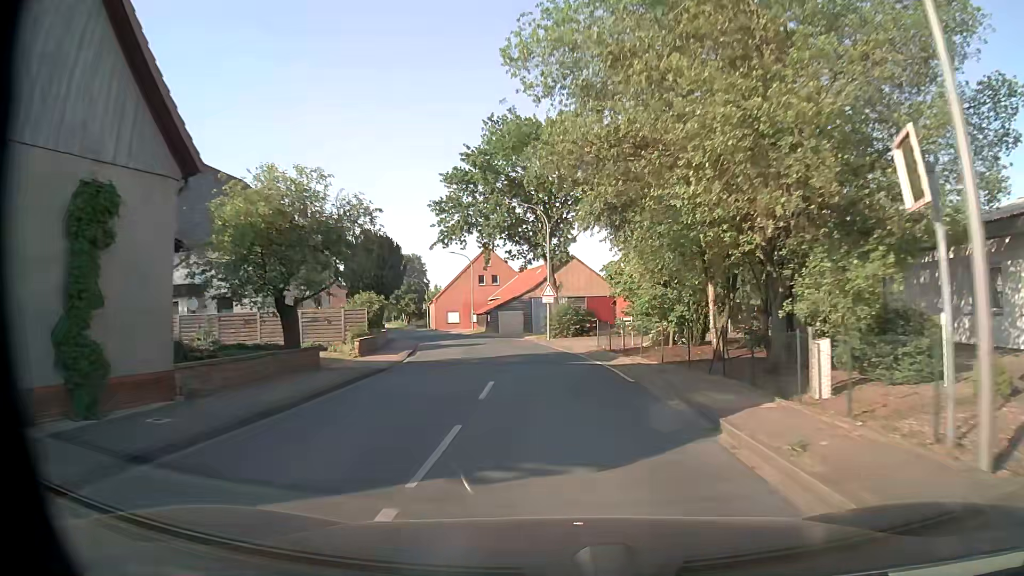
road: secondary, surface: asphalt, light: Day
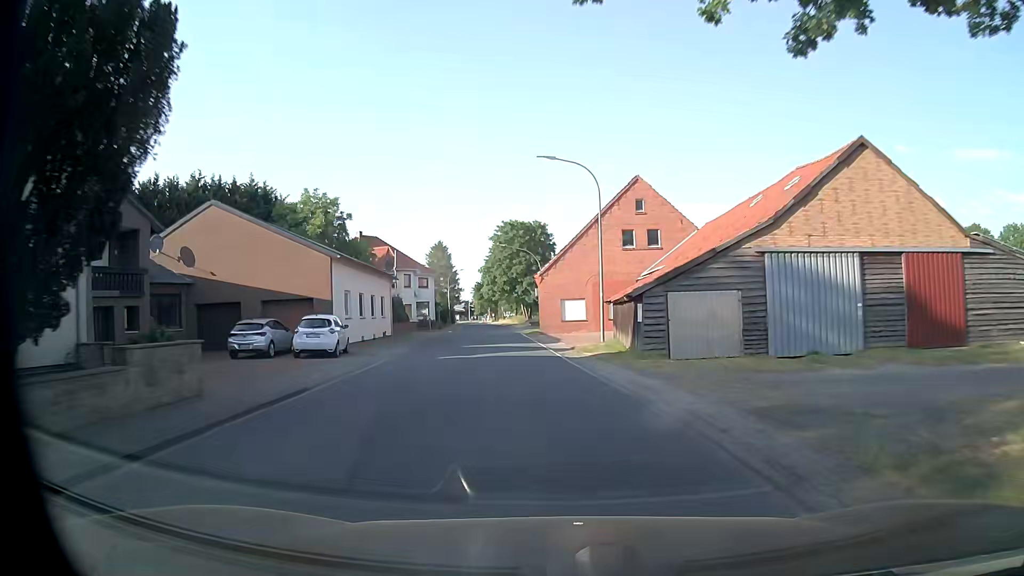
(-3.4, +38.5) m; -14°
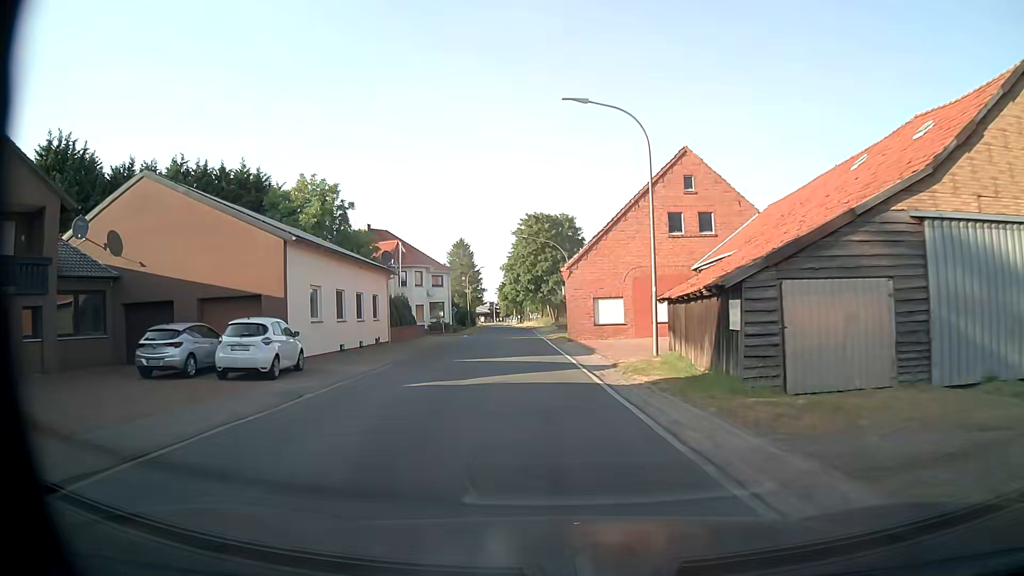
(-0.1, +7.9) m; -2°
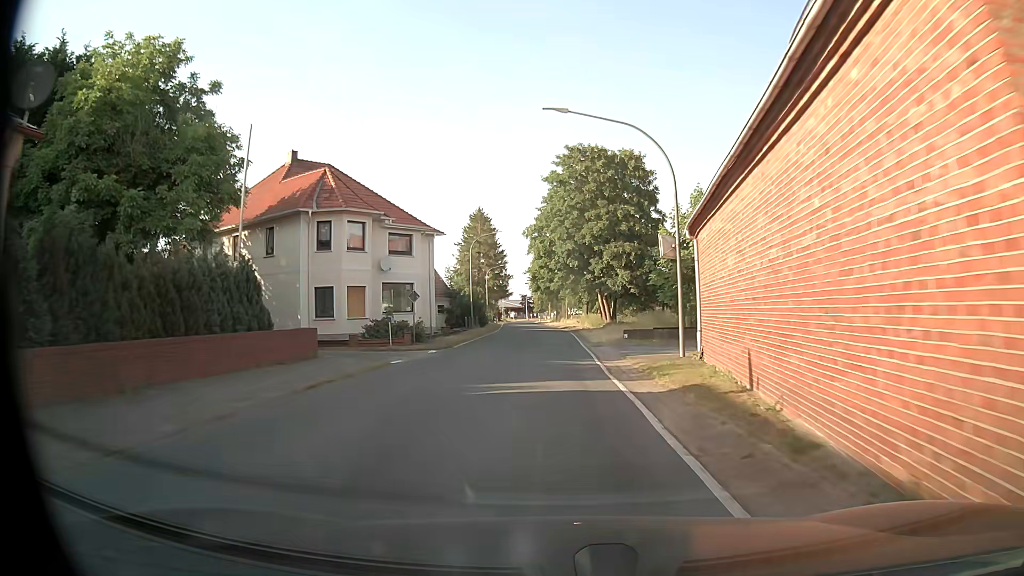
(-1.5, +32.0) m; -3°
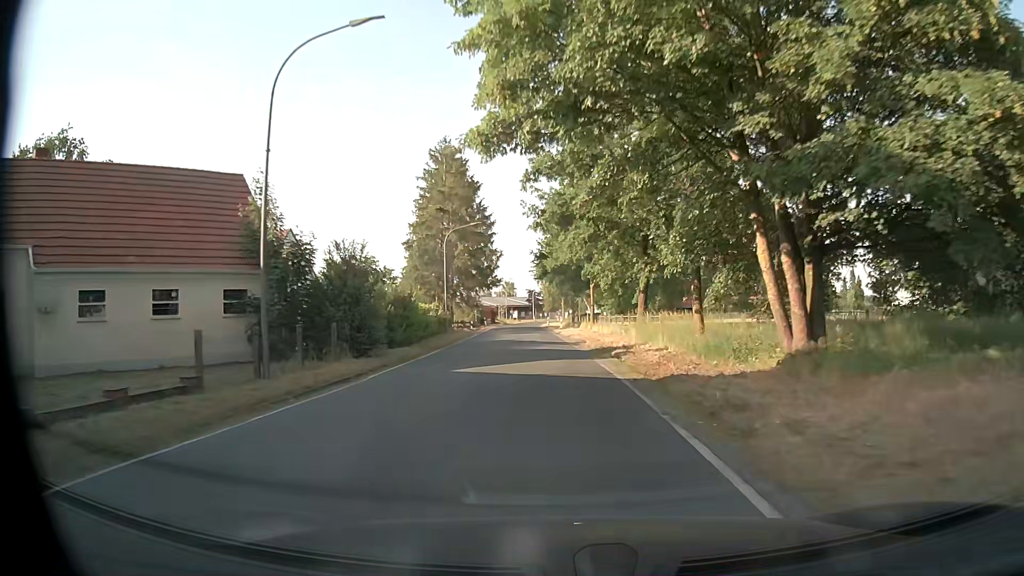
(-0.6, +39.8) m; -2°
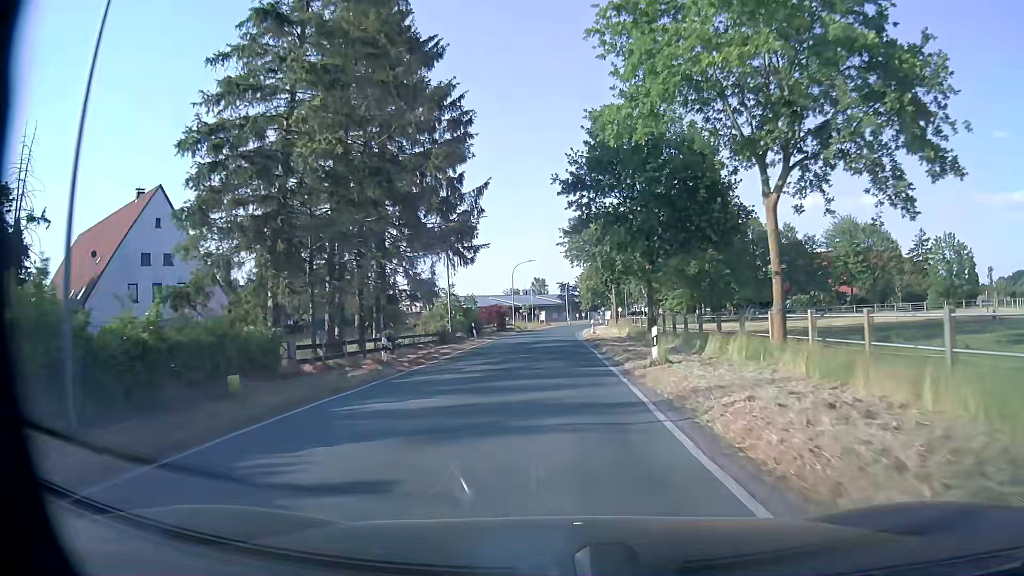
(-0.7, +39.3) m; -3°
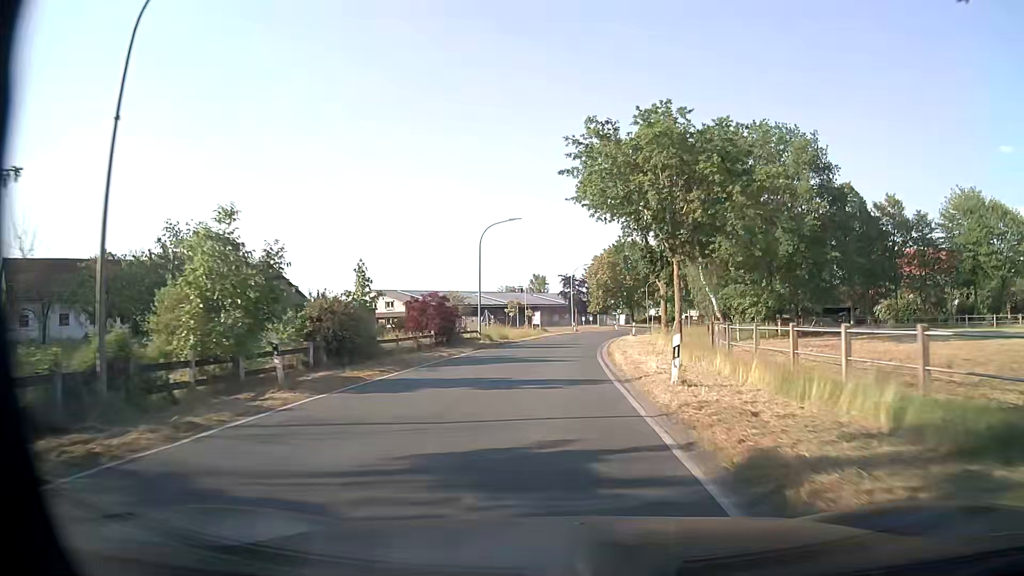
(+0.4, +31.8) m; 0°
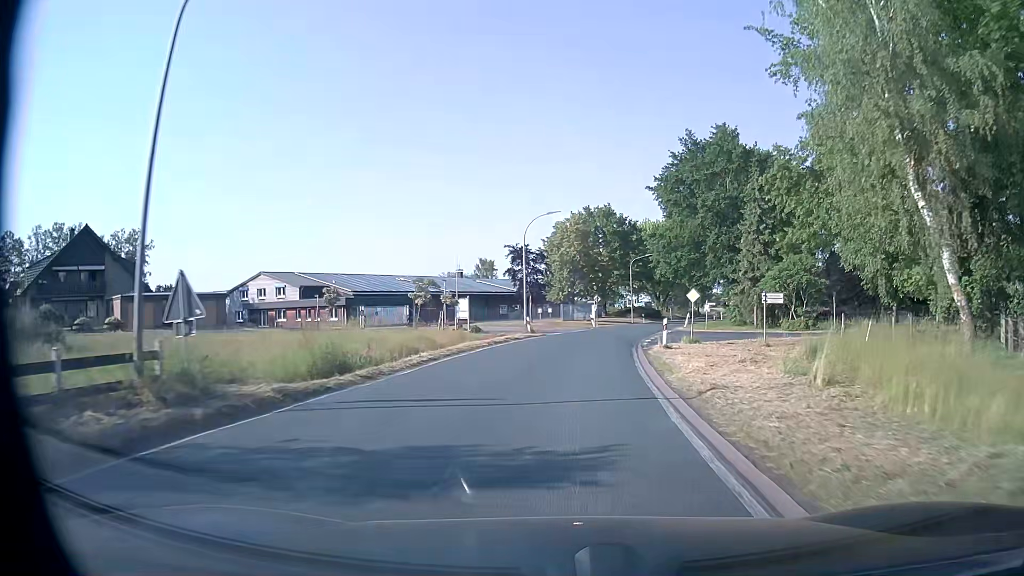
(+0.5, +32.0) m; +4°
(0, +10) (+1, +20) (+2, +30) (+4, +40) (+6, +49) (+9, +59) (+12, +69) (+15, +78) (+18, +88) (+22, +97) m
